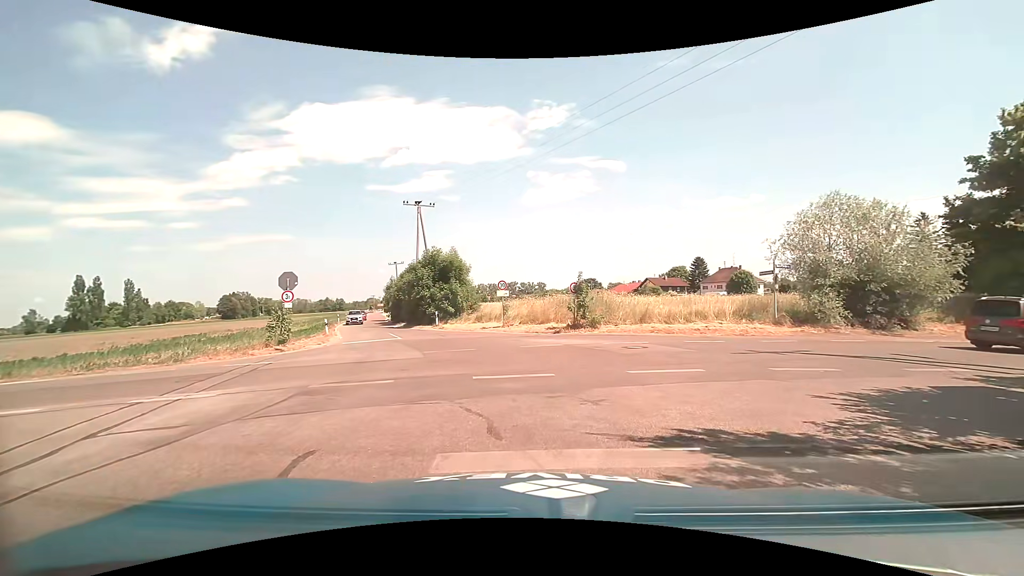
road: unclassified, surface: asphalt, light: Day
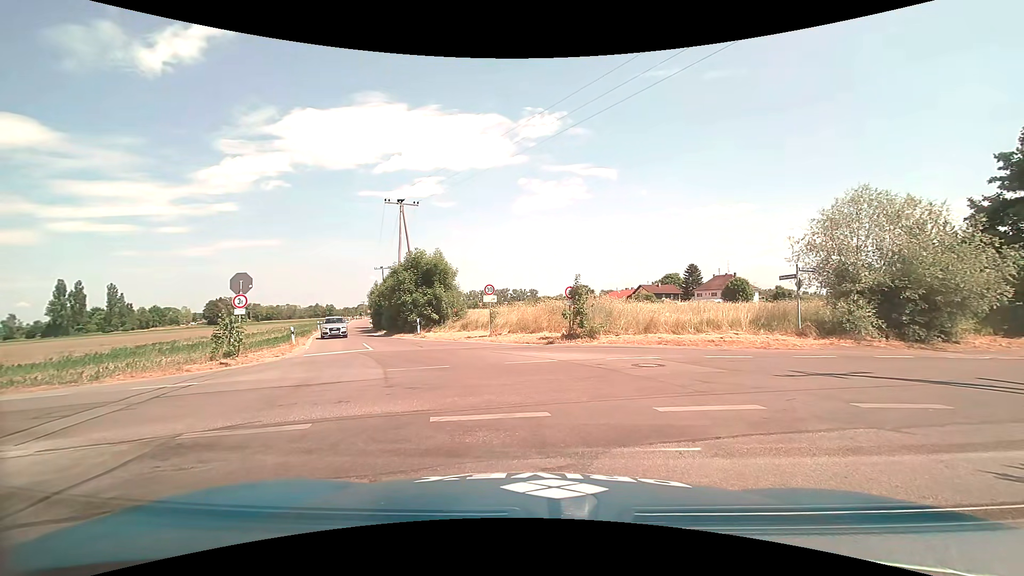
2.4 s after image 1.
(-0.1, +2.9) m; -2°
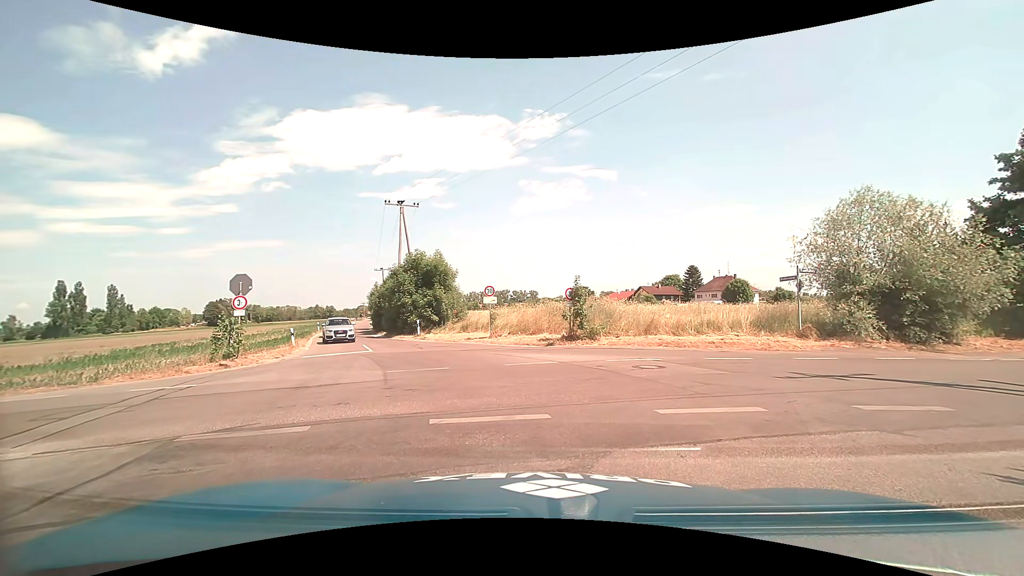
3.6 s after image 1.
(0.0, +0.1) m; 0°
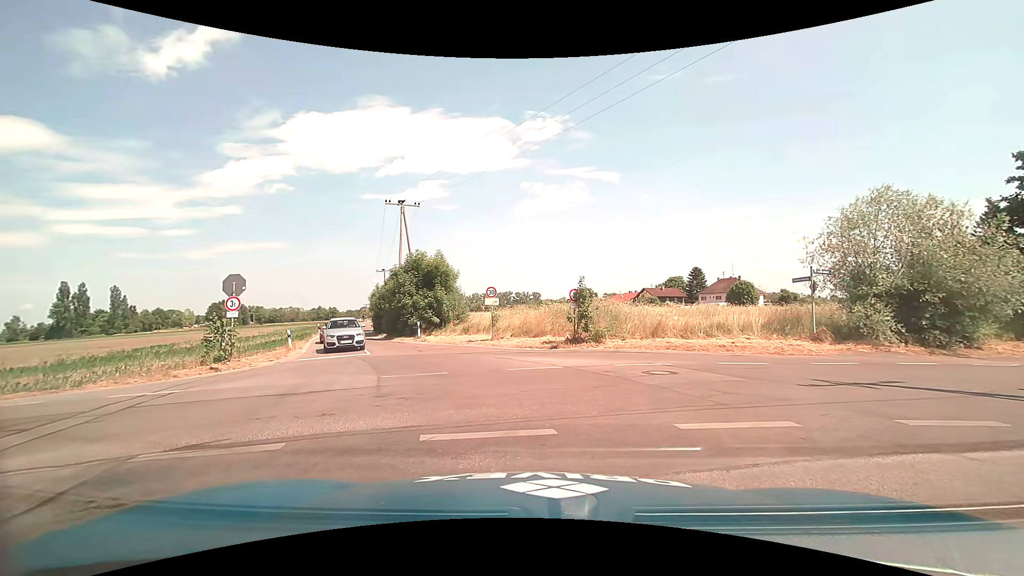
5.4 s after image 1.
(0.0, +0.7) m; 0°
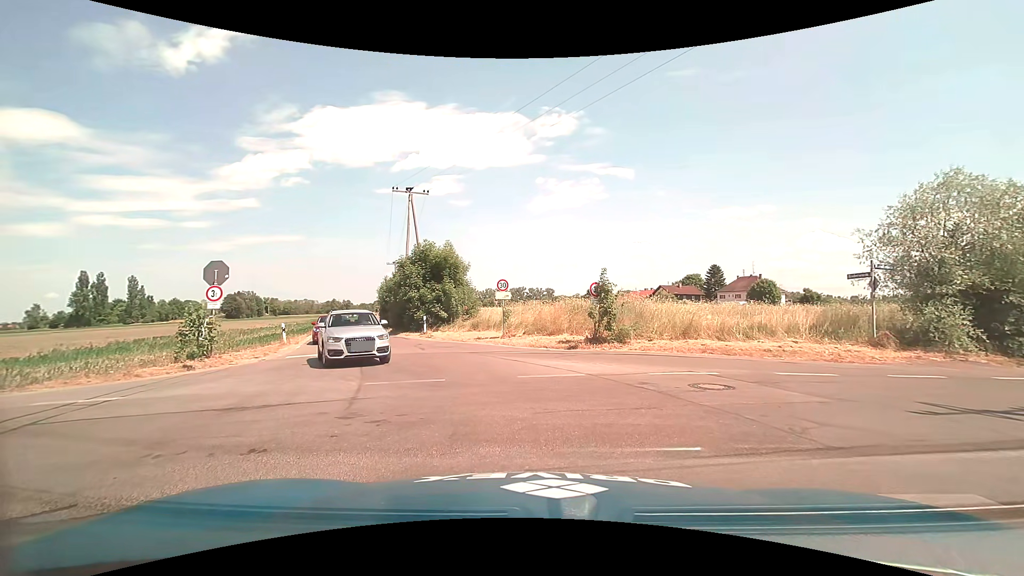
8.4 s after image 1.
(0.0, +2.3) m; 0°
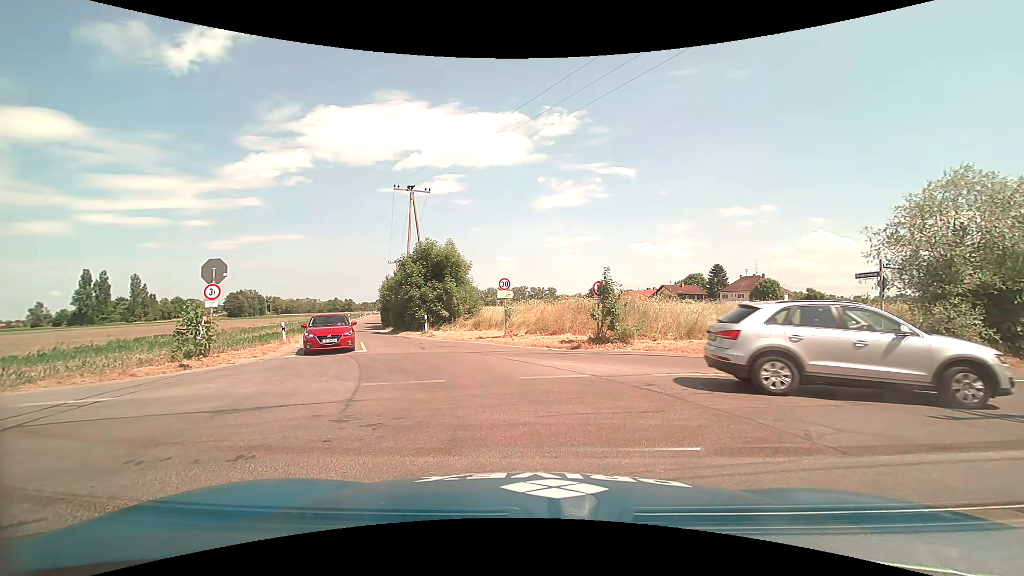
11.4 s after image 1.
(0.0, +0.4) m; 0°
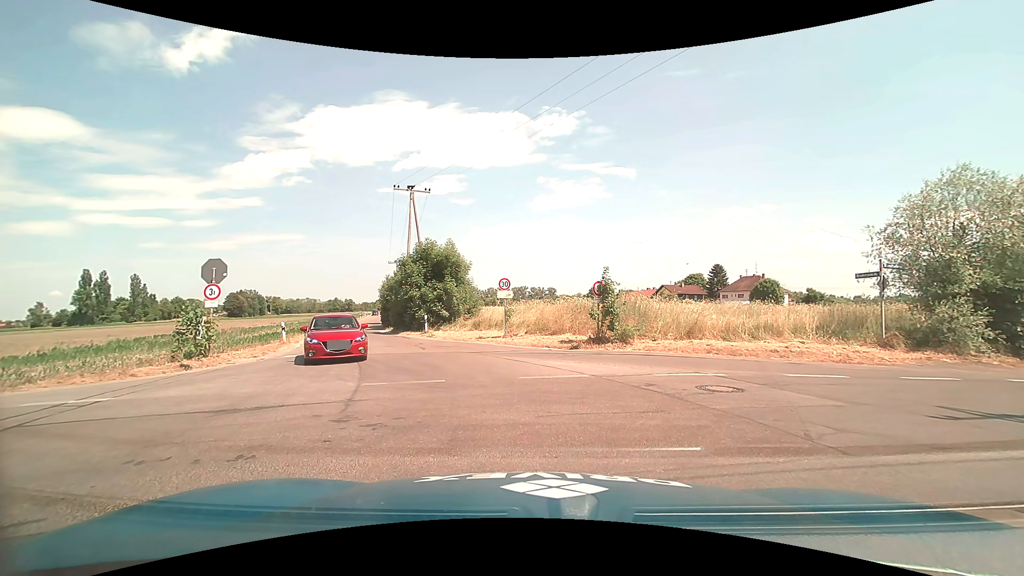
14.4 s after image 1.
(0.0, 0.0) m; 0°
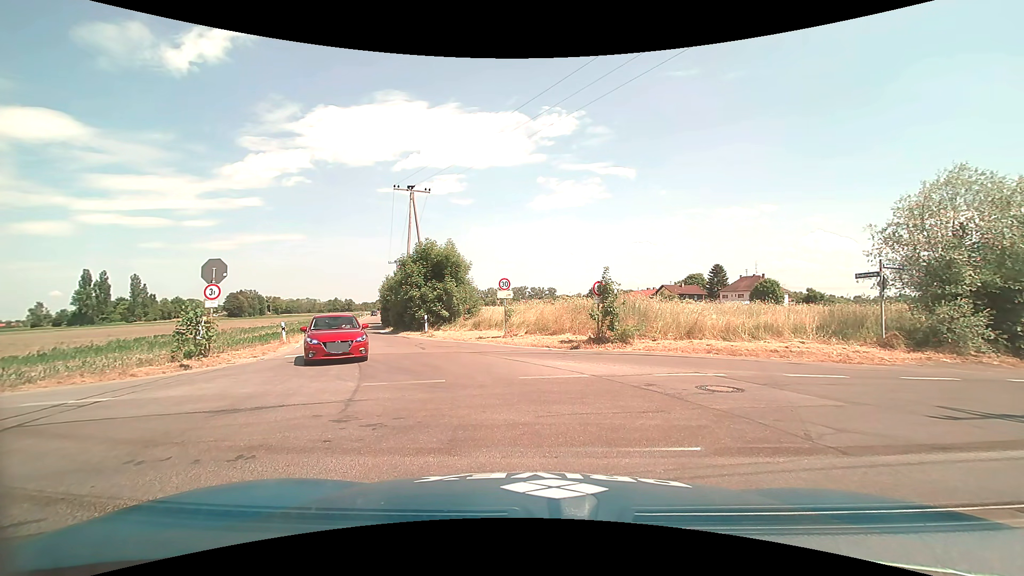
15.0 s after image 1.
(0.0, 0.0) m; 0°
